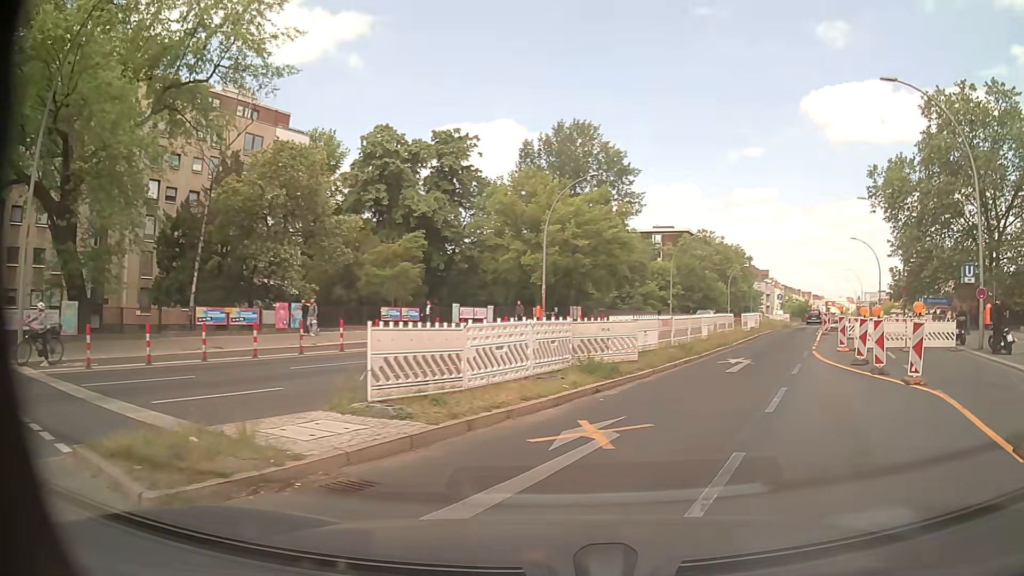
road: primary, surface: asphalt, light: Day
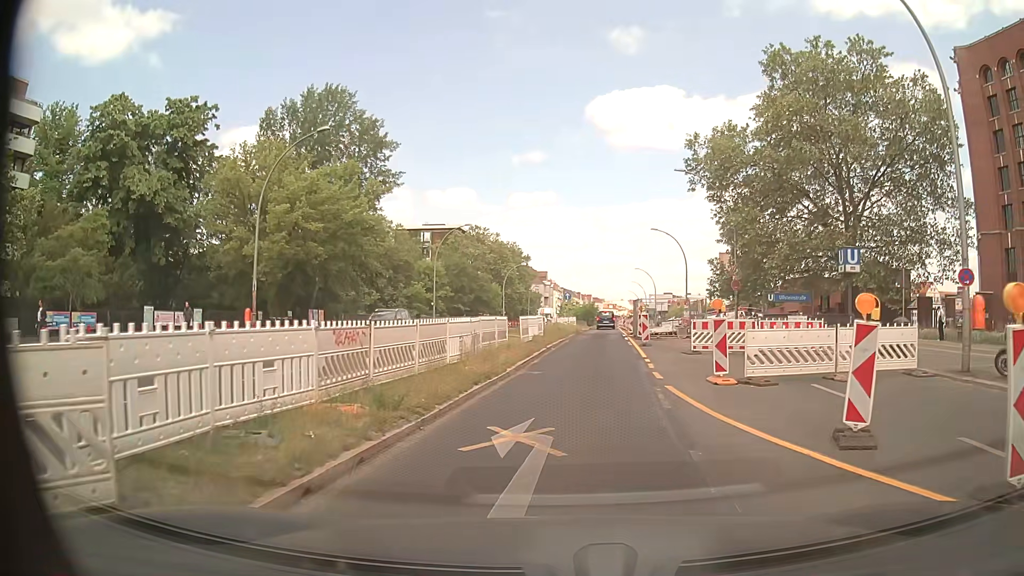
(+2.6, +11.9) m; +19°
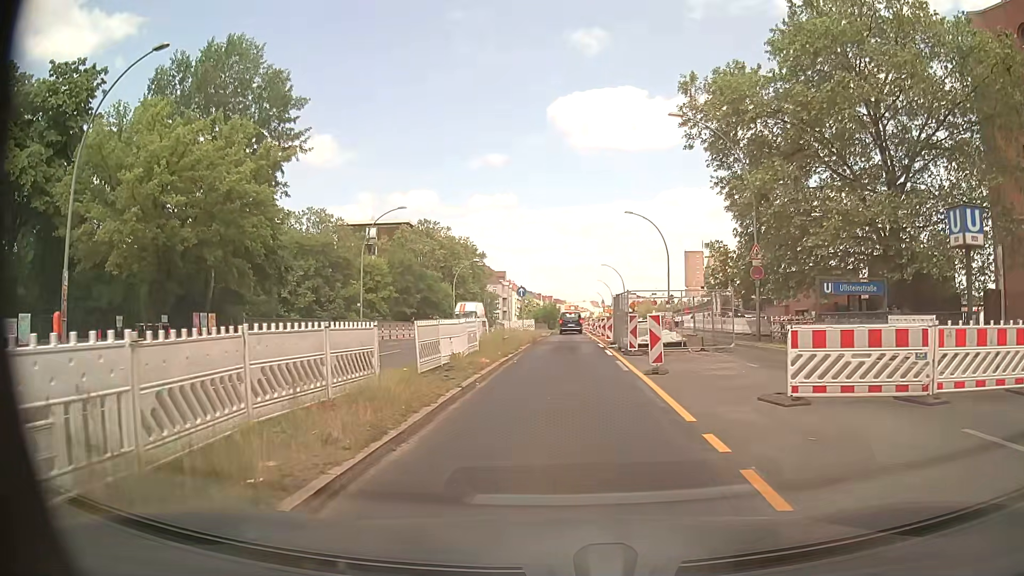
(+0.4, +12.3) m; +3°
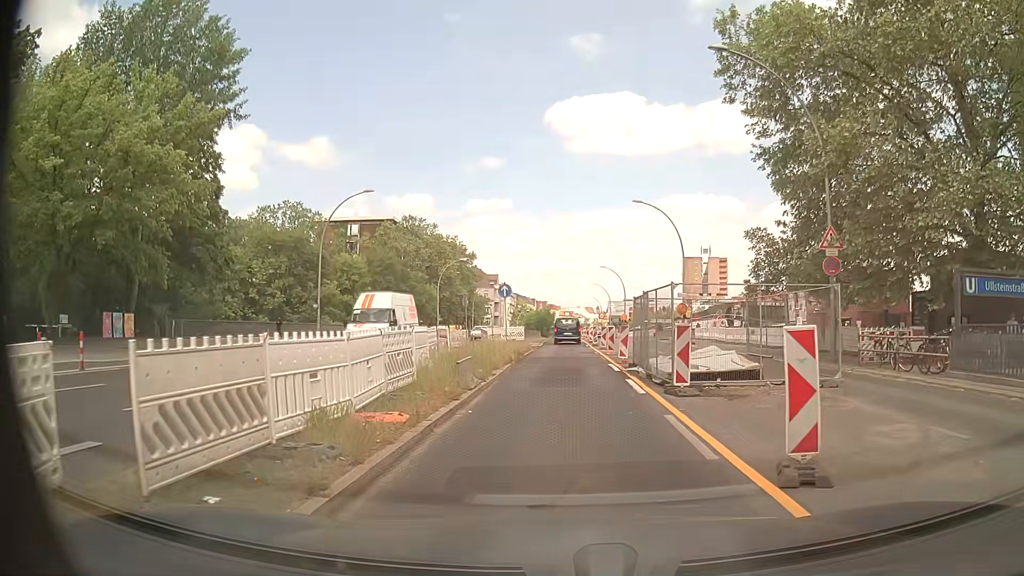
(+0.1, +8.9) m; +1°
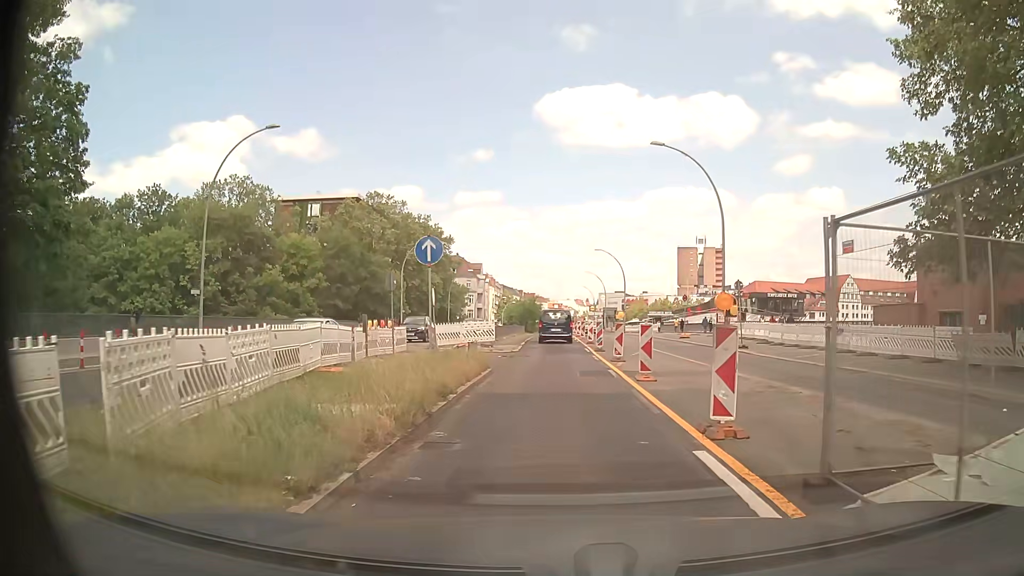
(+0.2, +14.9) m; +2°
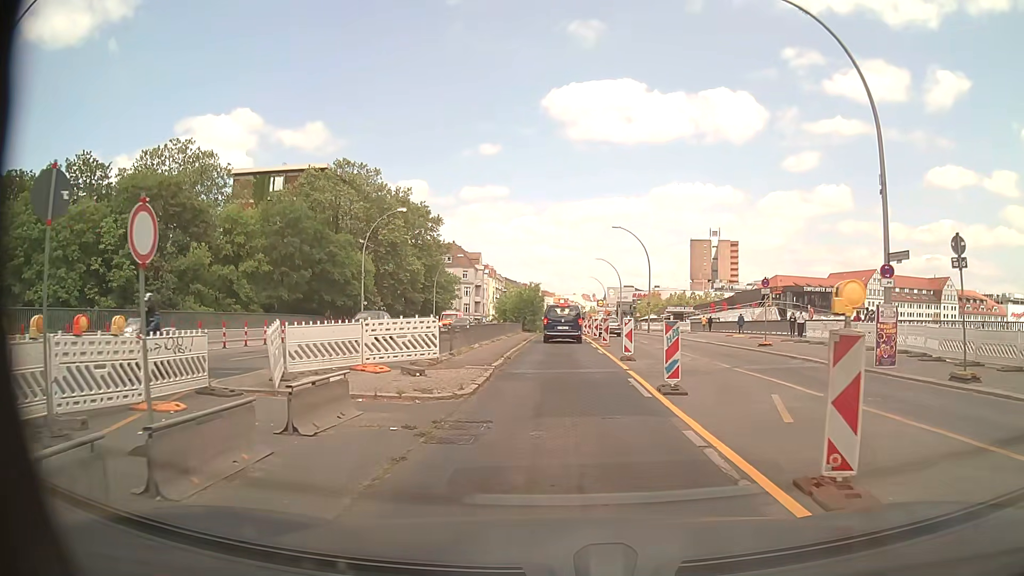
(-0.3, +17.3) m; -1°
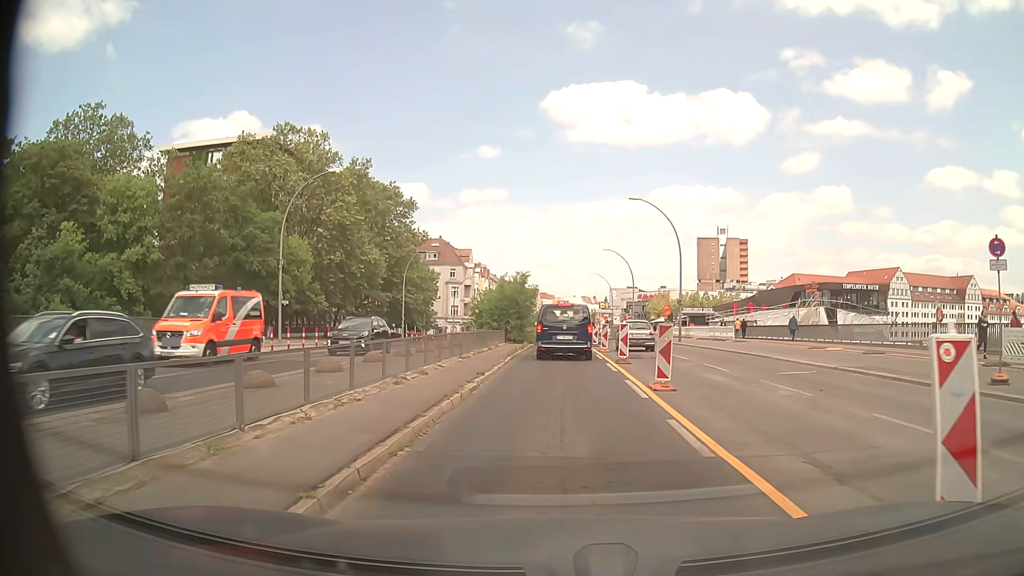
(+0.1, +17.1) m; 0°
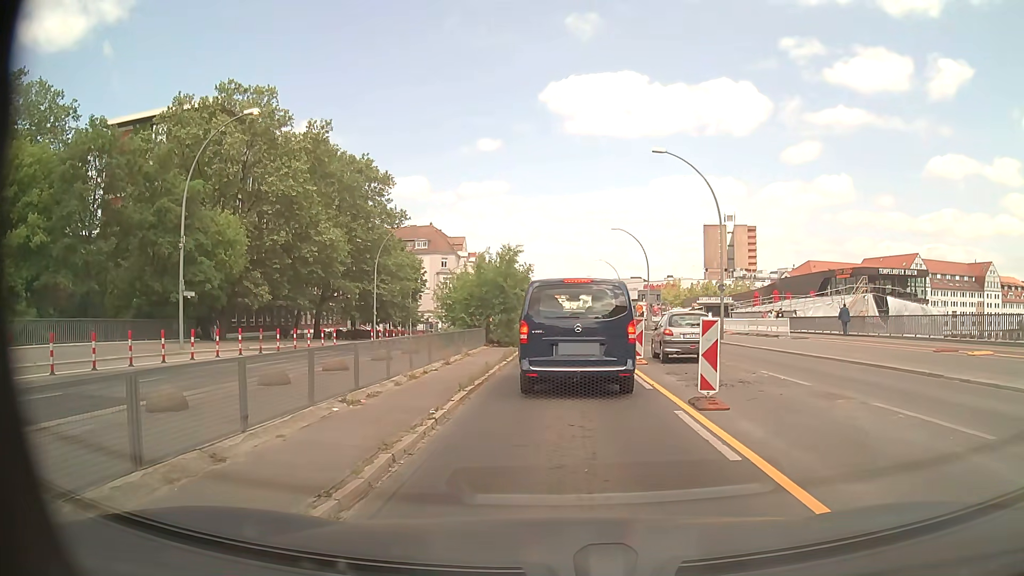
(-0.1, +11.6) m; 0°
